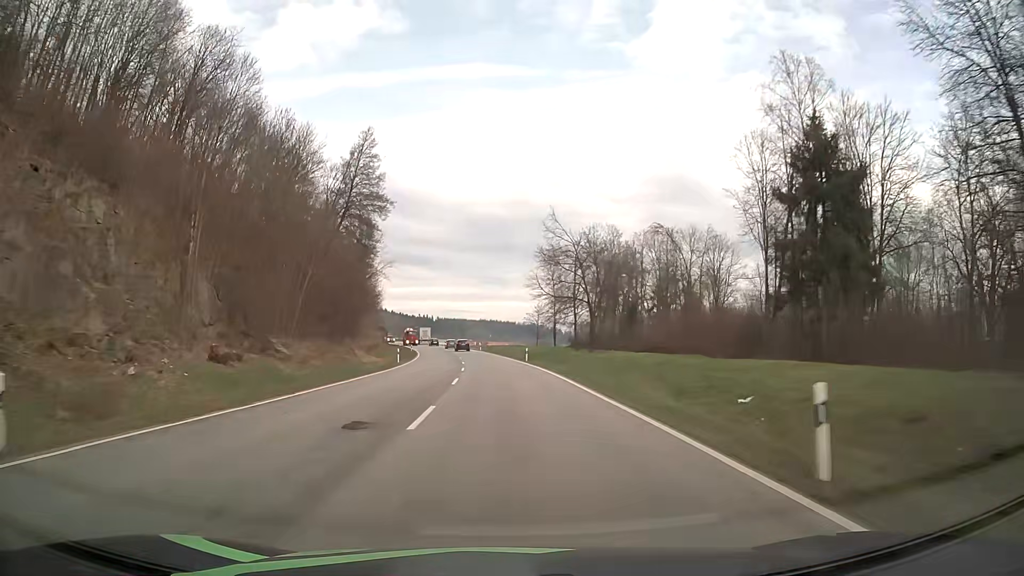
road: primary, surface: asphalt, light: Day
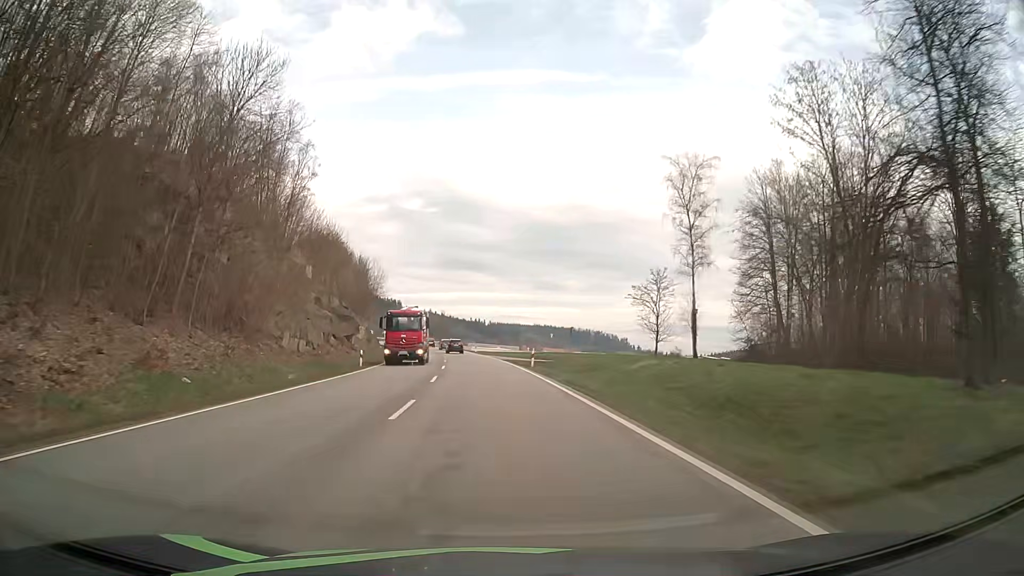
(-1.8, +58.7) m; -4°
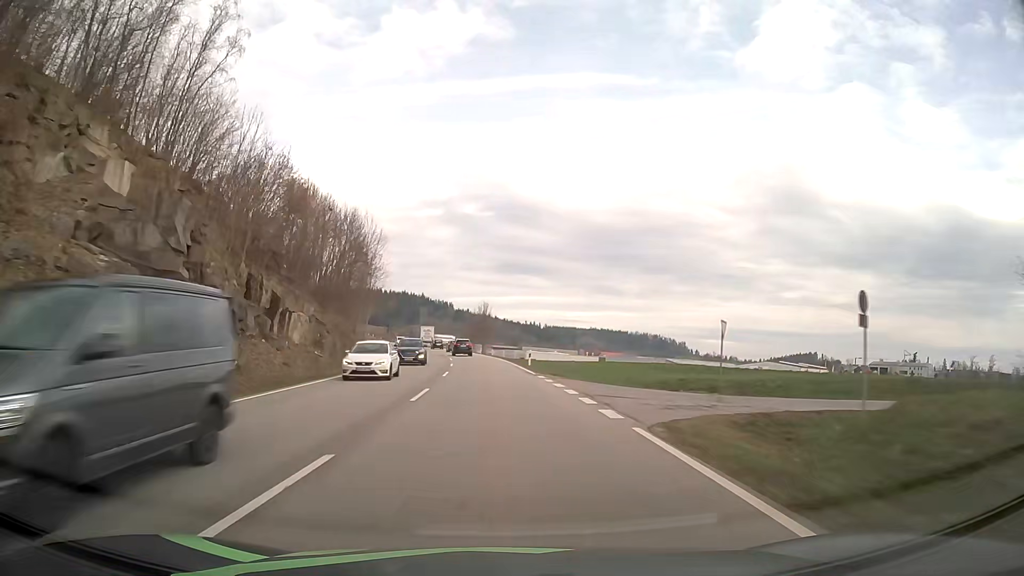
(-1.7, +44.0) m; -4°
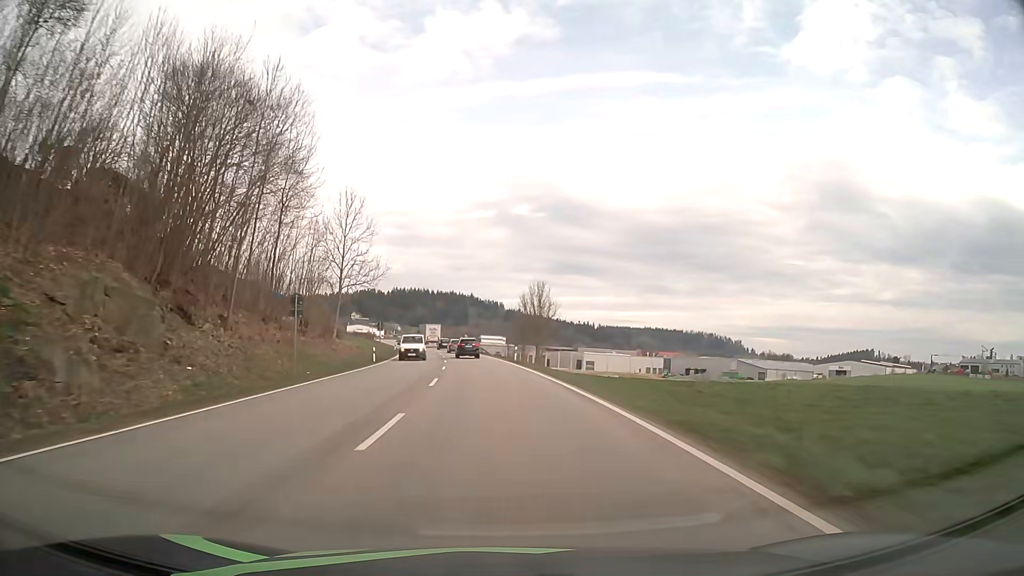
(-1.7, +43.5) m; -4°
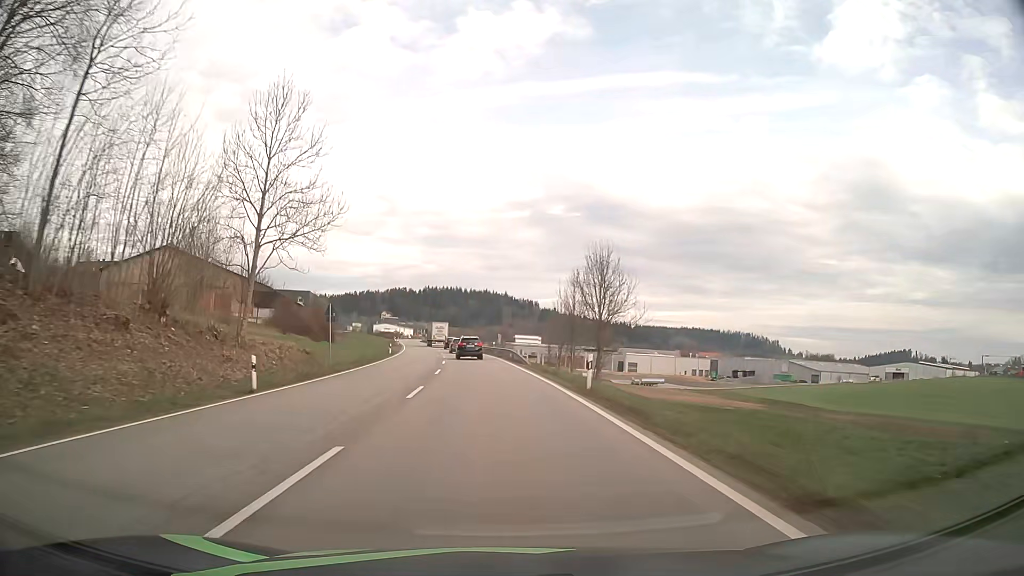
(-0.7, +27.6) m; -3°
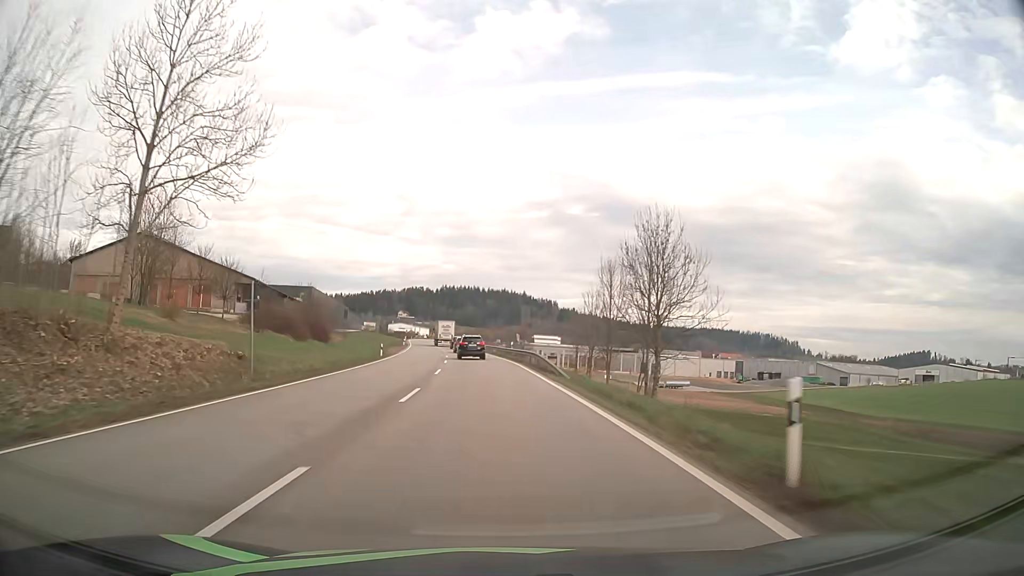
(-0.2, +13.3) m; -1°
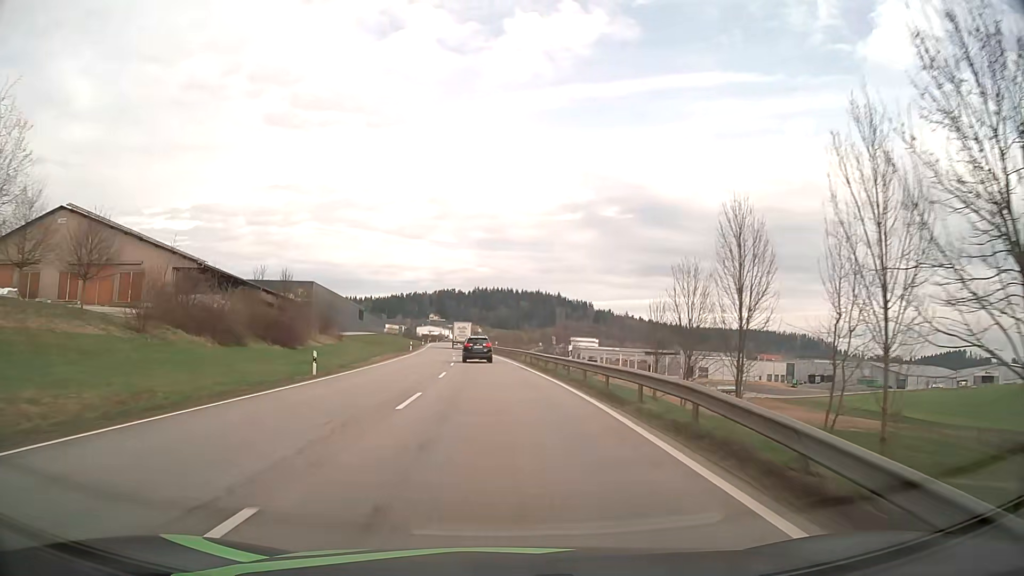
(-0.7, +25.6) m; -3°
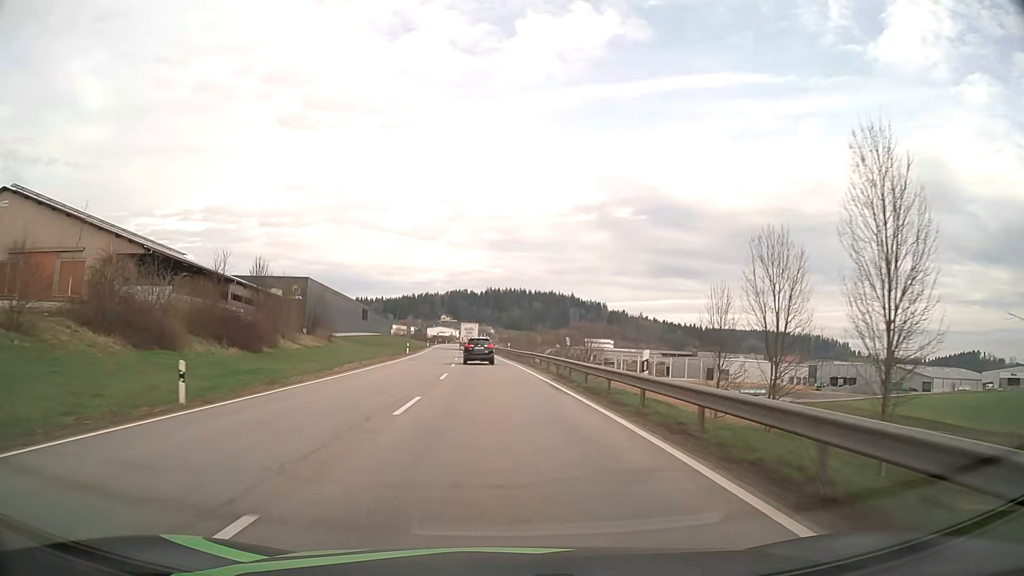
(-0.1, +12.3) m; -1°
(0, +10) (0, +20) (-1, +30) (-1, +40) (-2, +50) (-3, +60) (-3, +70) (-4, +80) (-5, +90) (-6, +100) m
